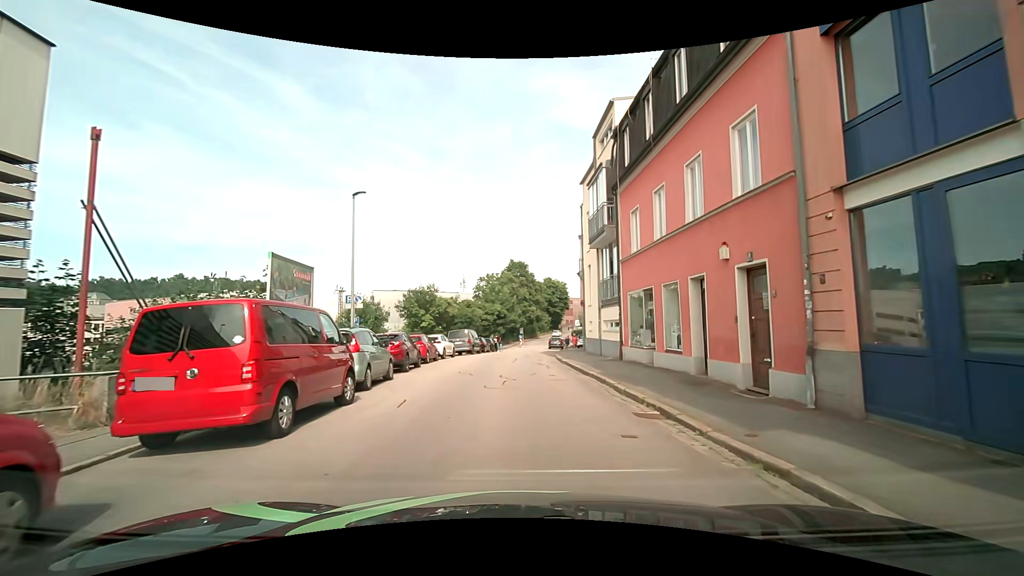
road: residential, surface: asphalt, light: Day
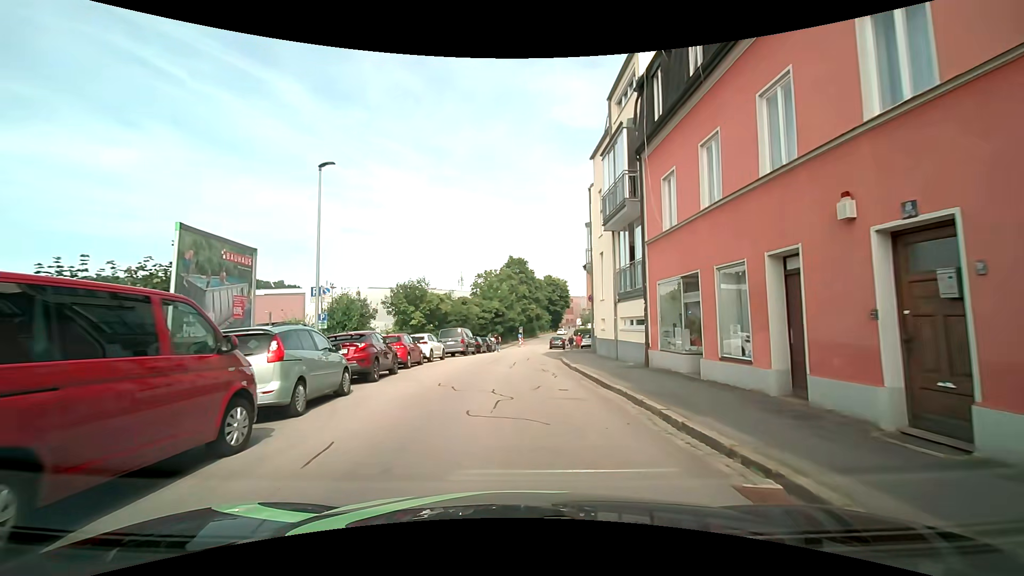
(0.0, +4.0) m; -1°
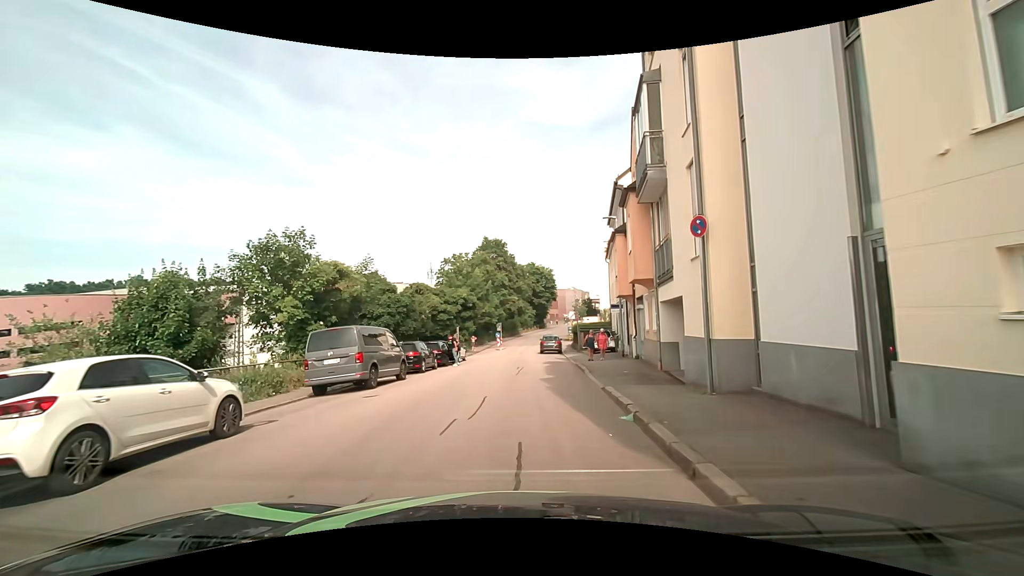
(+0.3, +18.9) m; 0°
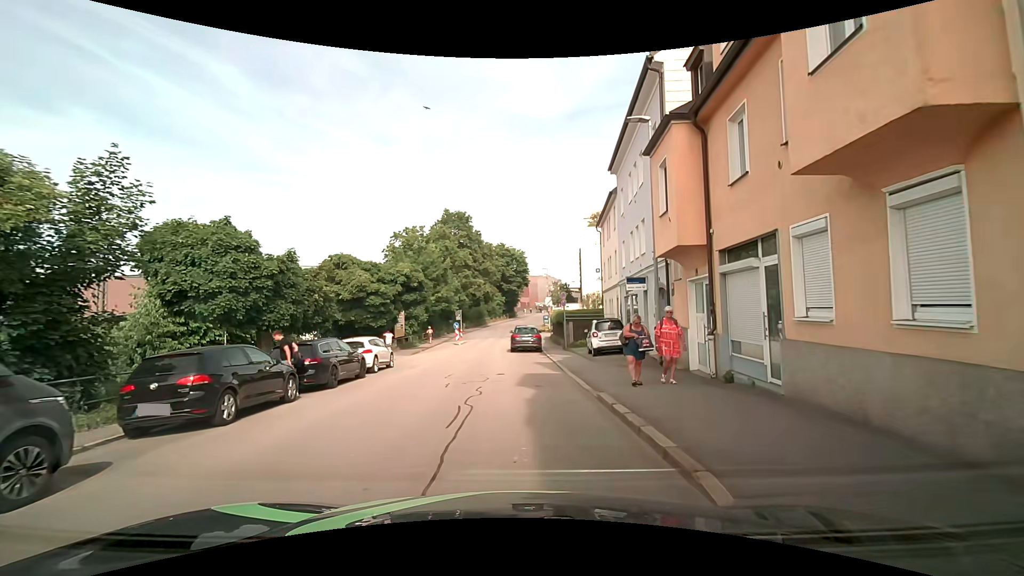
(+0.9, +12.8) m; +5°
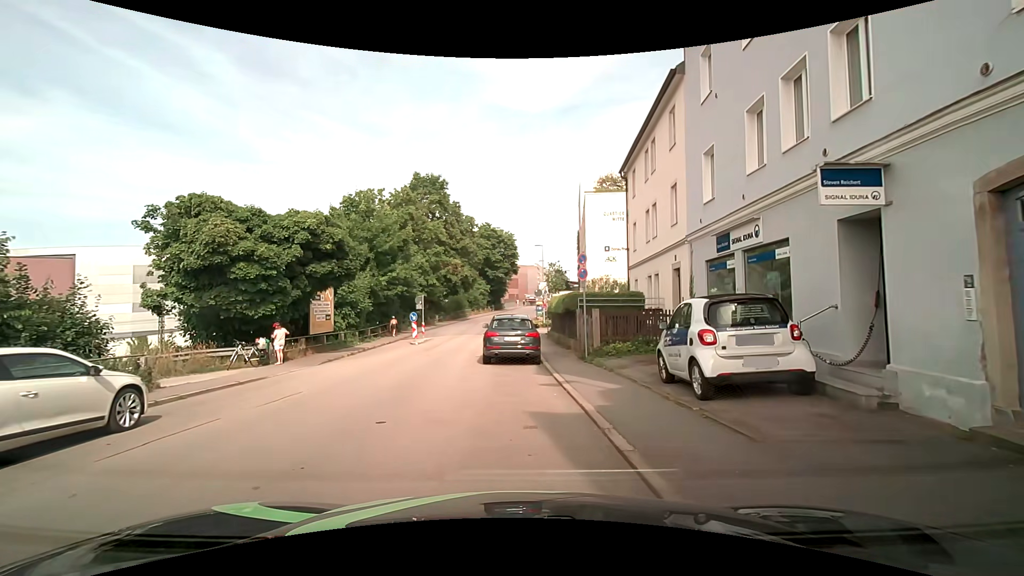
(+0.3, +13.8) m; 0°
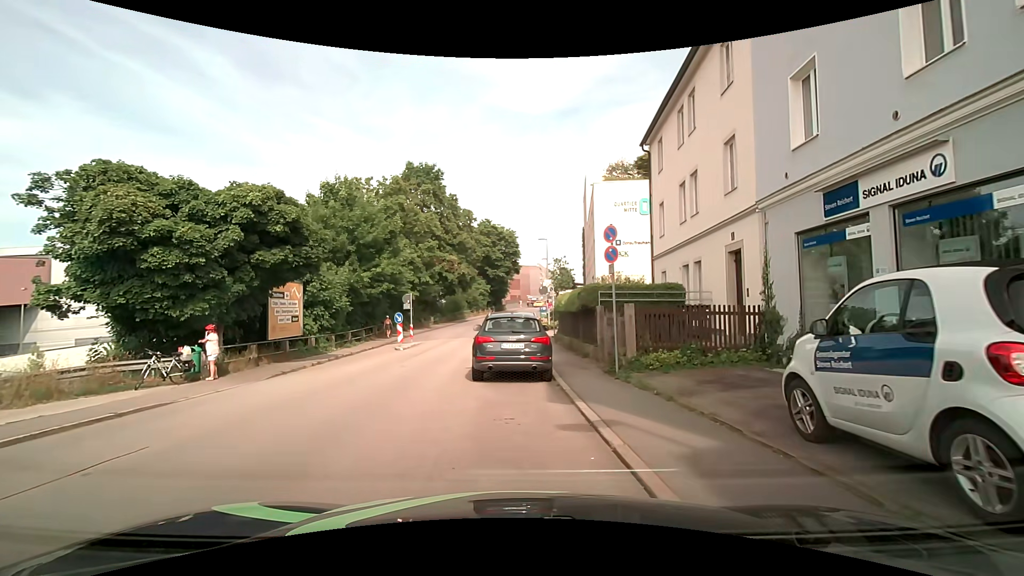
(+0.2, +4.5) m; +2°
